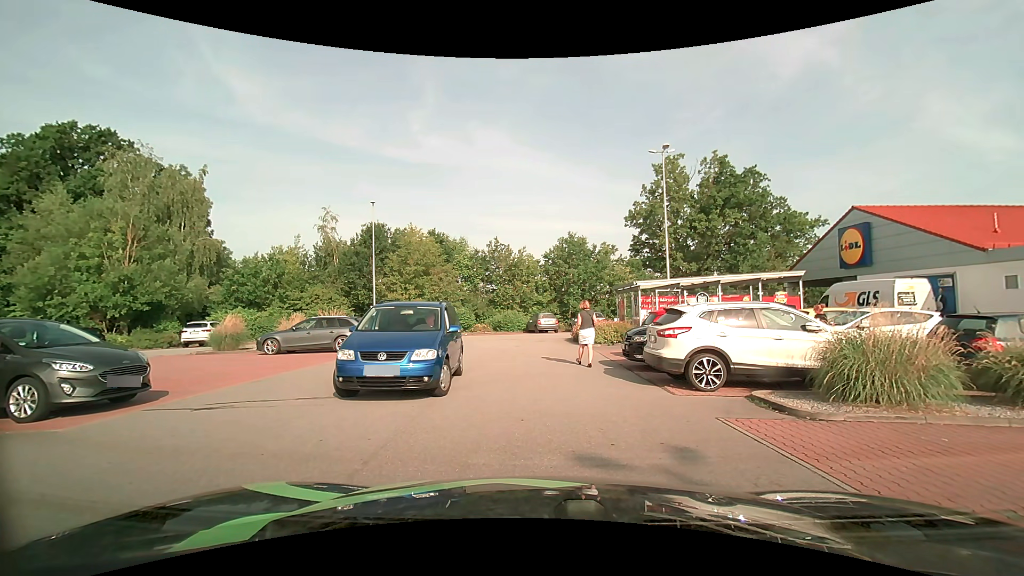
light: Day
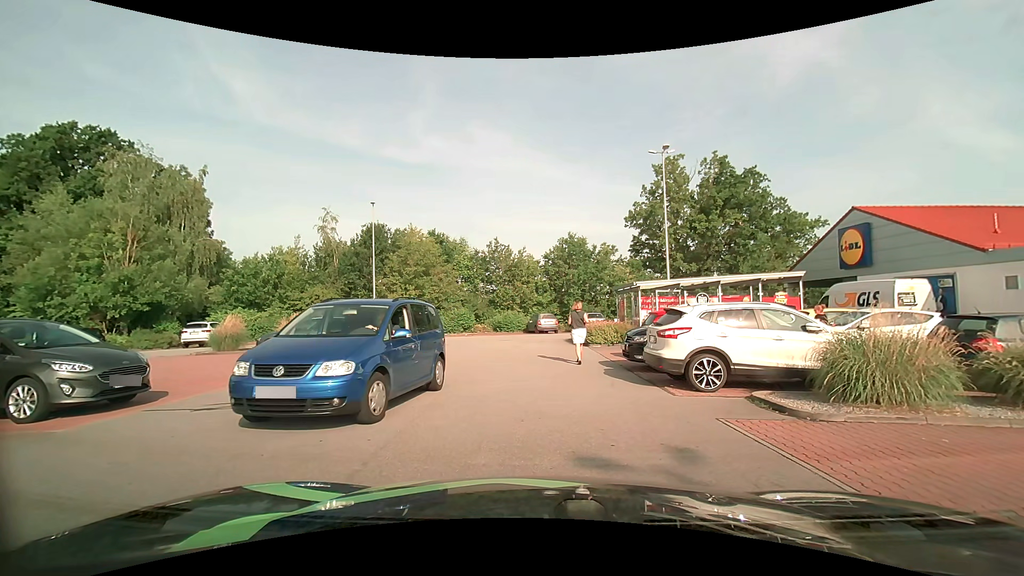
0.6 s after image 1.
(0.0, 0.0) m; 0°
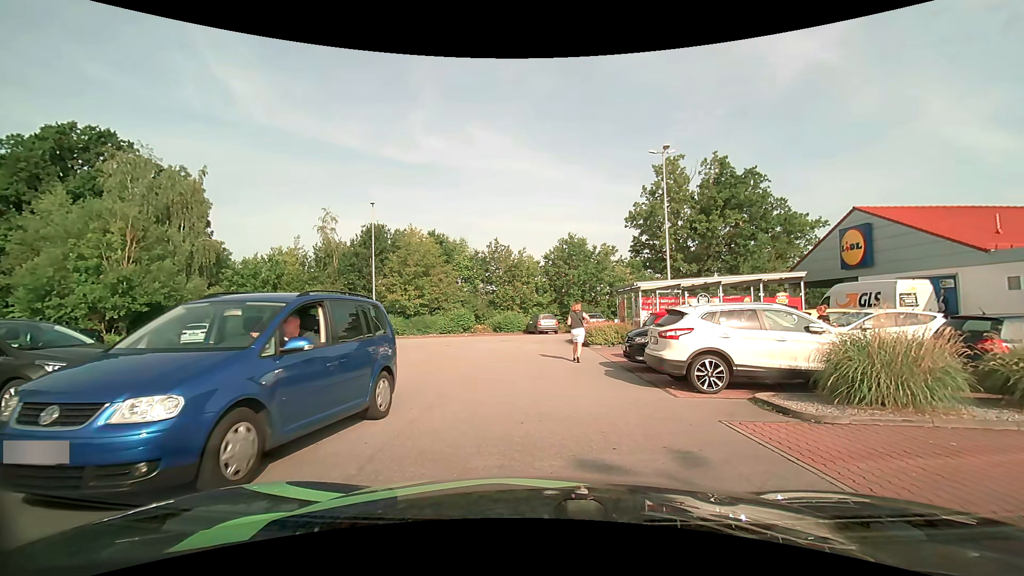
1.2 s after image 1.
(0.0, +0.1) m; 0°
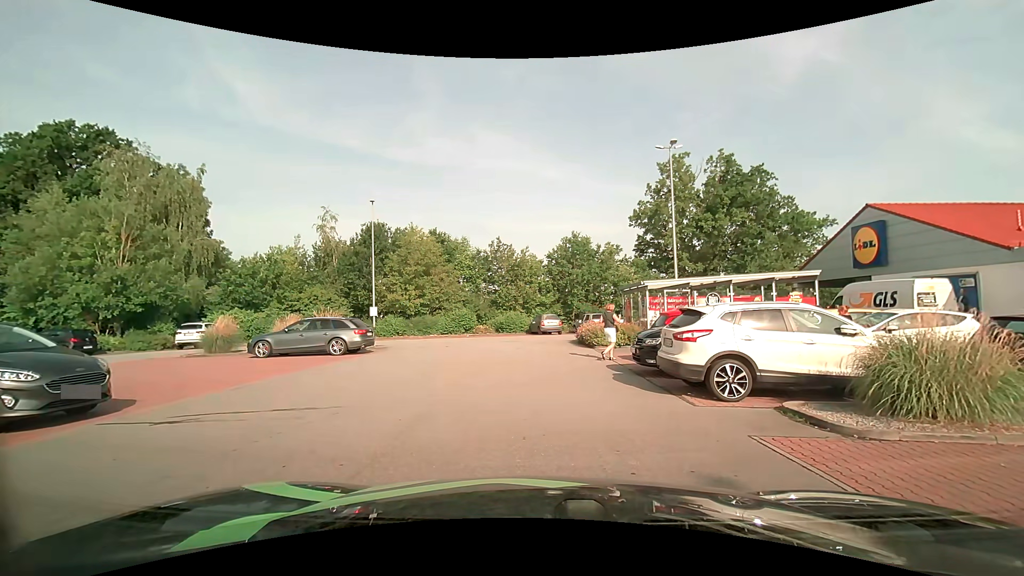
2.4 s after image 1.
(0.0, +0.8) m; 0°
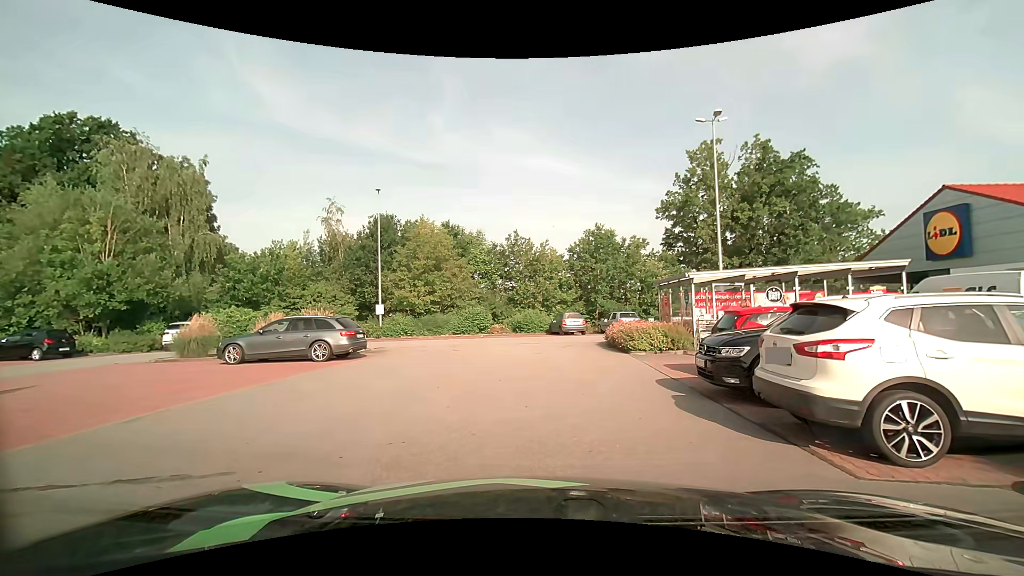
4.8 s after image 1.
(0.0, +3.3) m; -2°
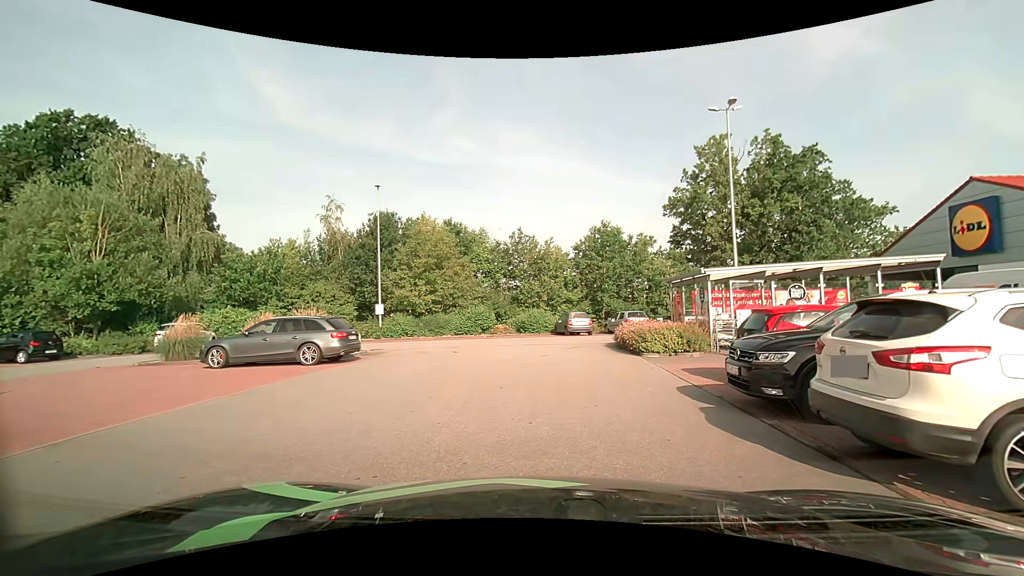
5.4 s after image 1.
(0.0, +1.1) m; 0°
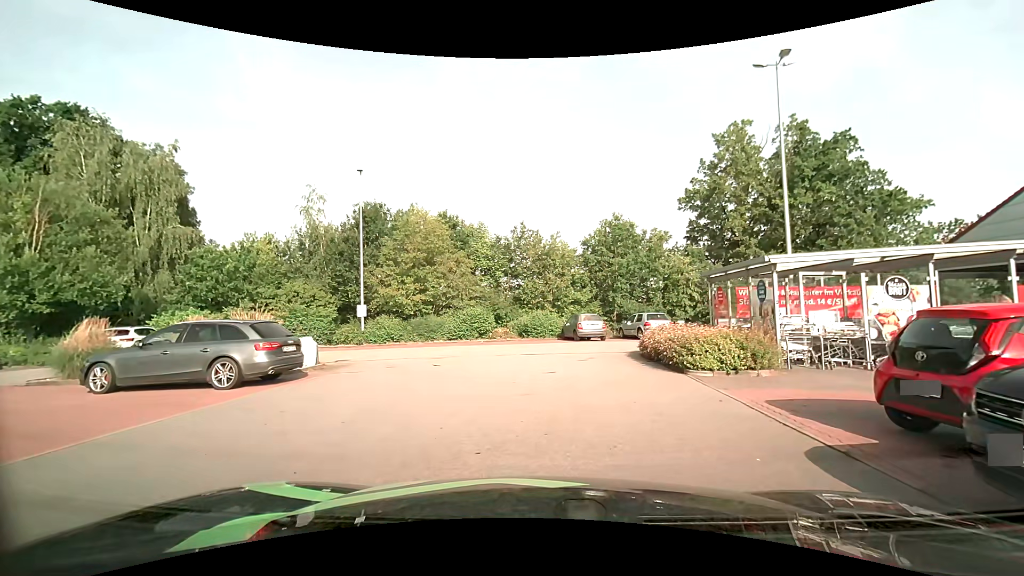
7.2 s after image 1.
(-0.1, +4.2) m; 0°
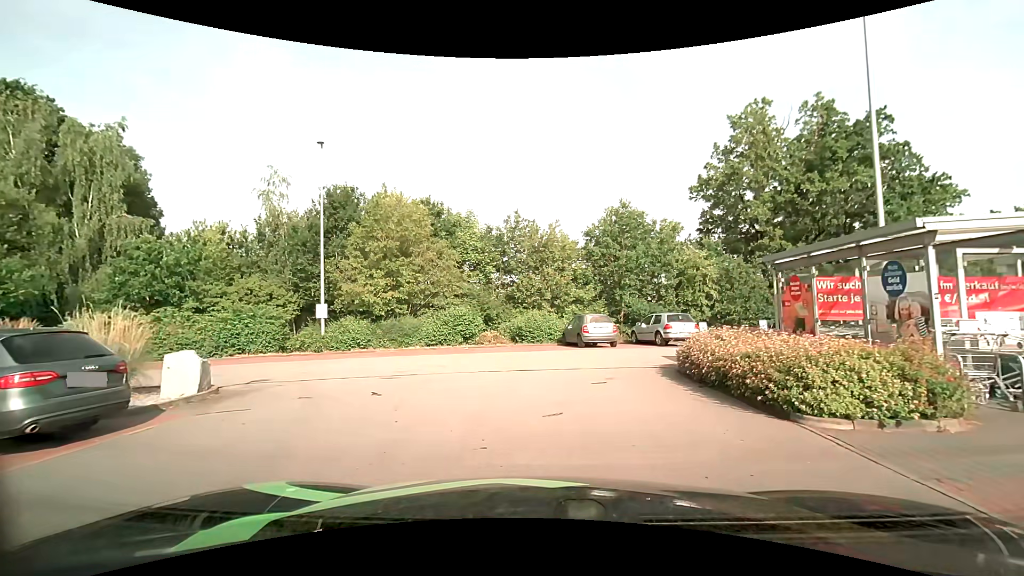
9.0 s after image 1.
(0.0, +4.9) m; 0°
(0, +10) (-6, +17) (-16, +15) (-20, +6) (-20, -4) (-21, -14) (-22, -24) (-20, -34) (-11, -37) (-2, -34) m
